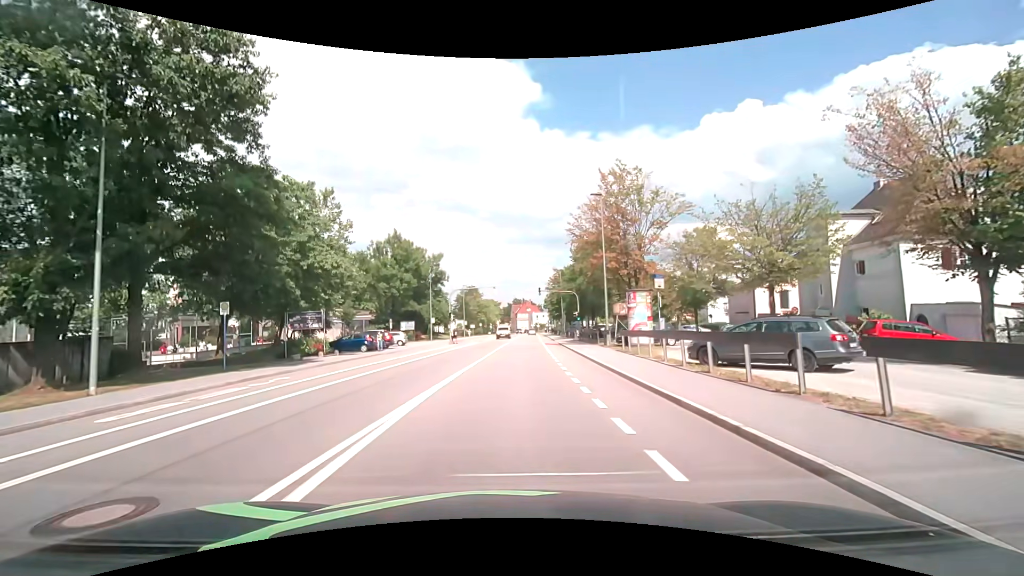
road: tertiary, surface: asphalt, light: Day
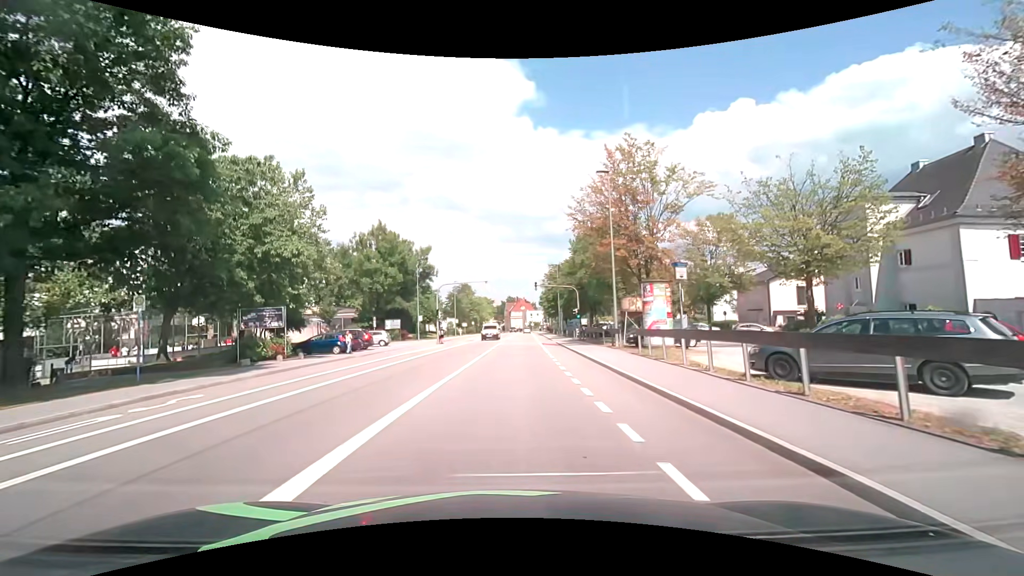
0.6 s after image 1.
(0.0, +4.7) m; +1°
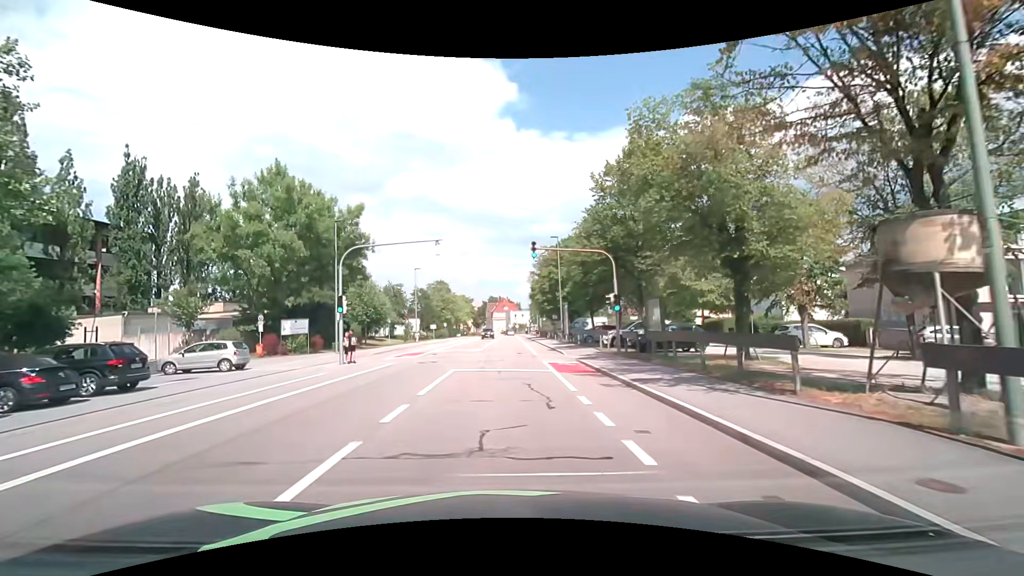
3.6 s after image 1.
(+0.5, +23.3) m; +2°
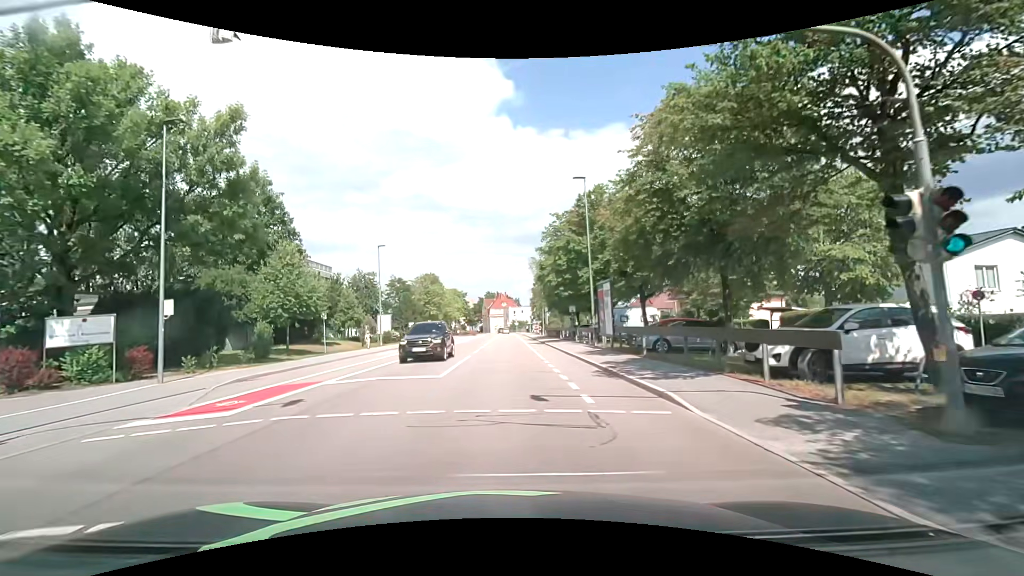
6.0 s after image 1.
(0.0, +18.6) m; -1°
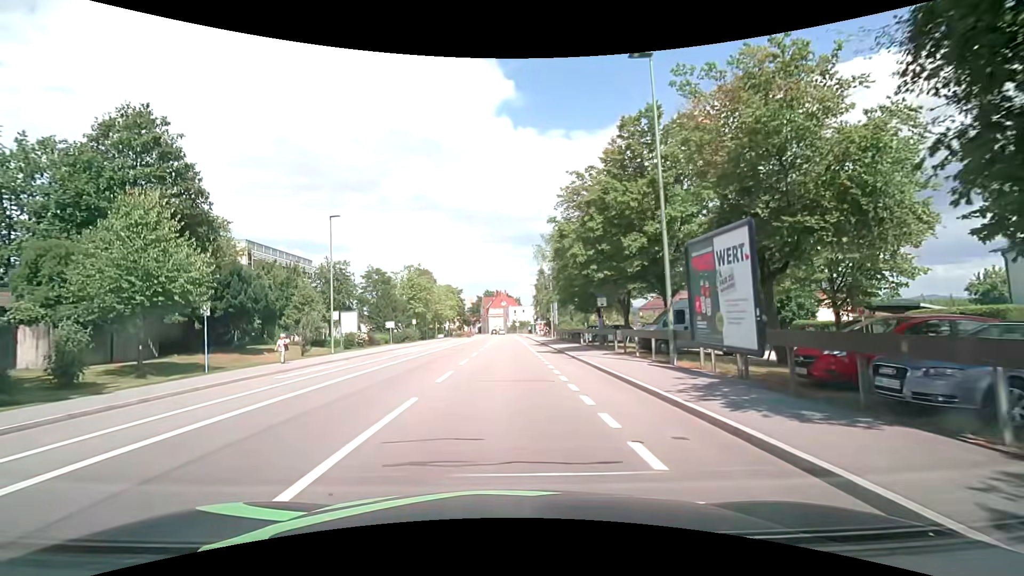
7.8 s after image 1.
(+0.1, +14.0) m; 0°
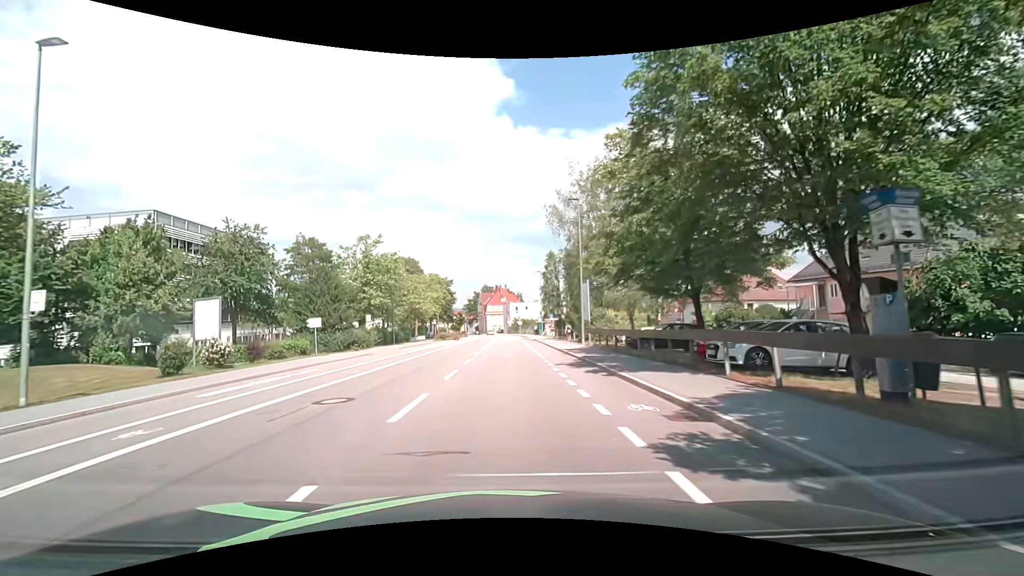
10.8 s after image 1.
(+0.2, +23.4) m; 0°
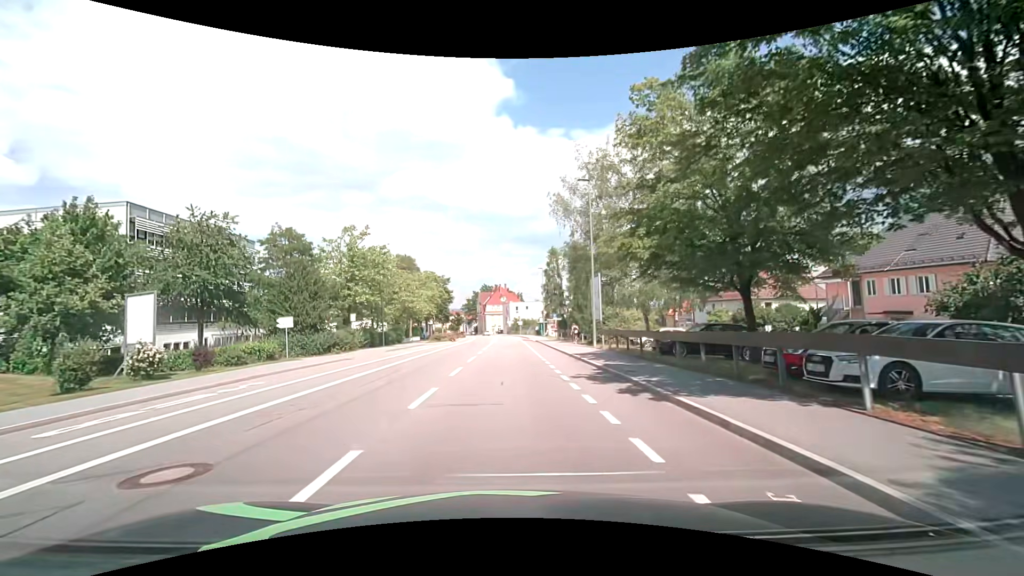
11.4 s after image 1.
(0.0, +4.7) m; +1°
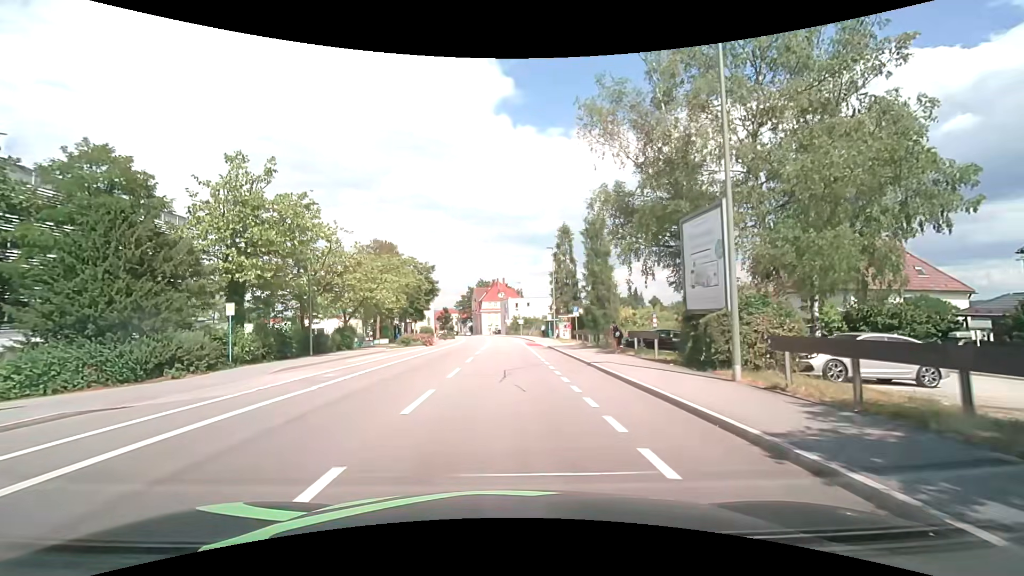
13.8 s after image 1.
(-0.2, +18.7) m; 0°
